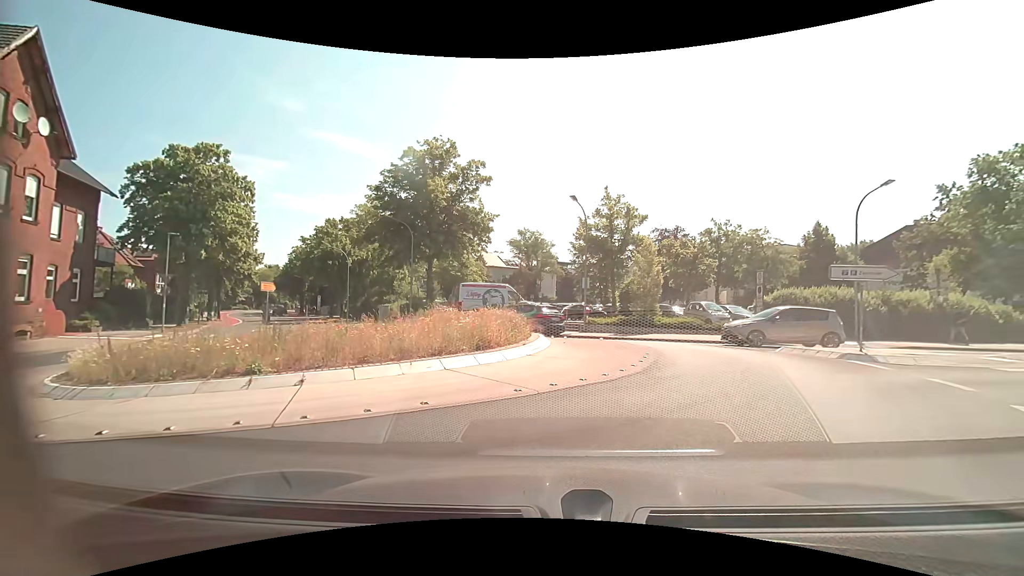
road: unclassified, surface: asphalt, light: Day
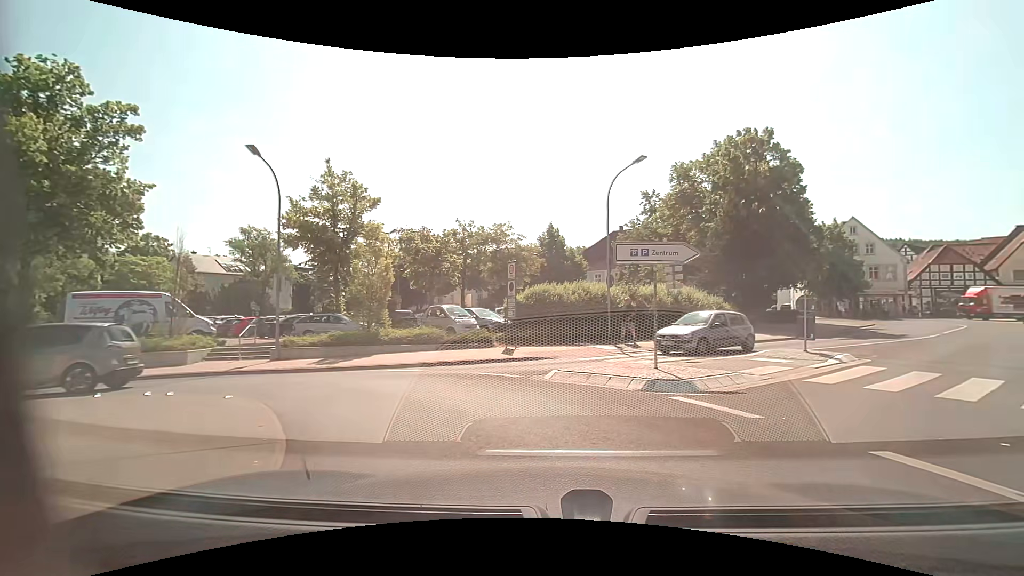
(+1.7, +8.2) m; +28°
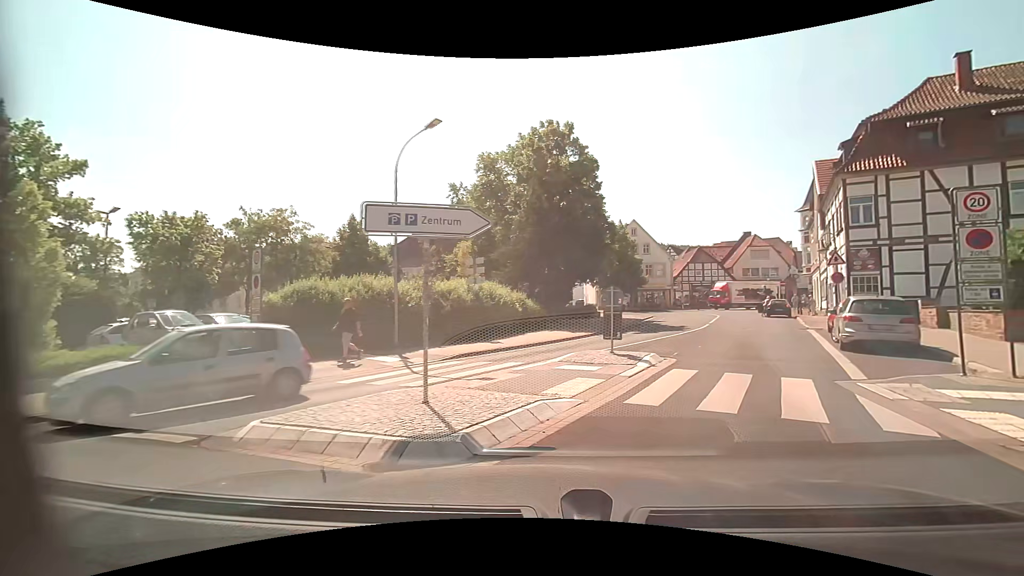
(+0.7, +4.2) m; +20°
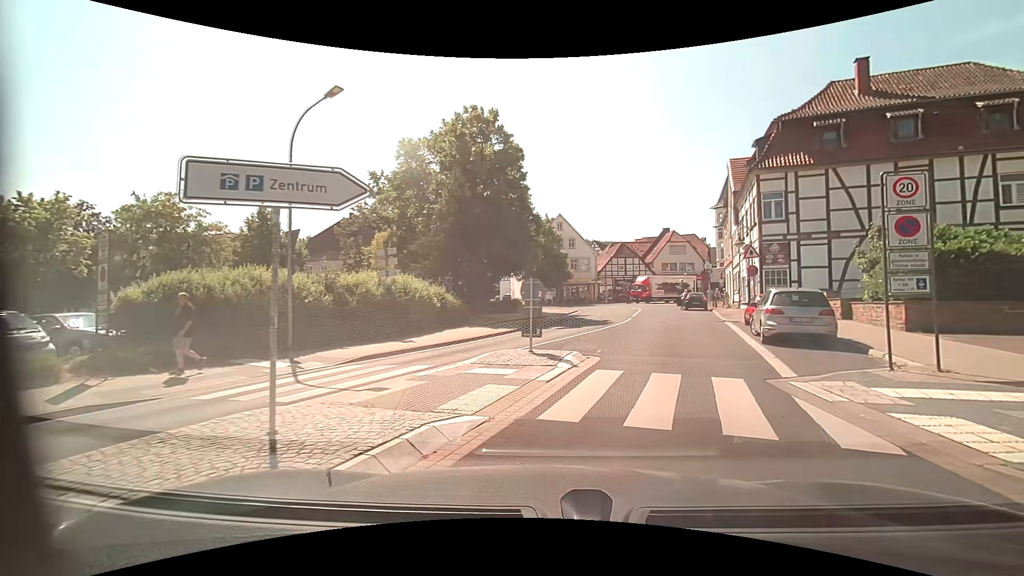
(+0.1, +1.6) m; +8°
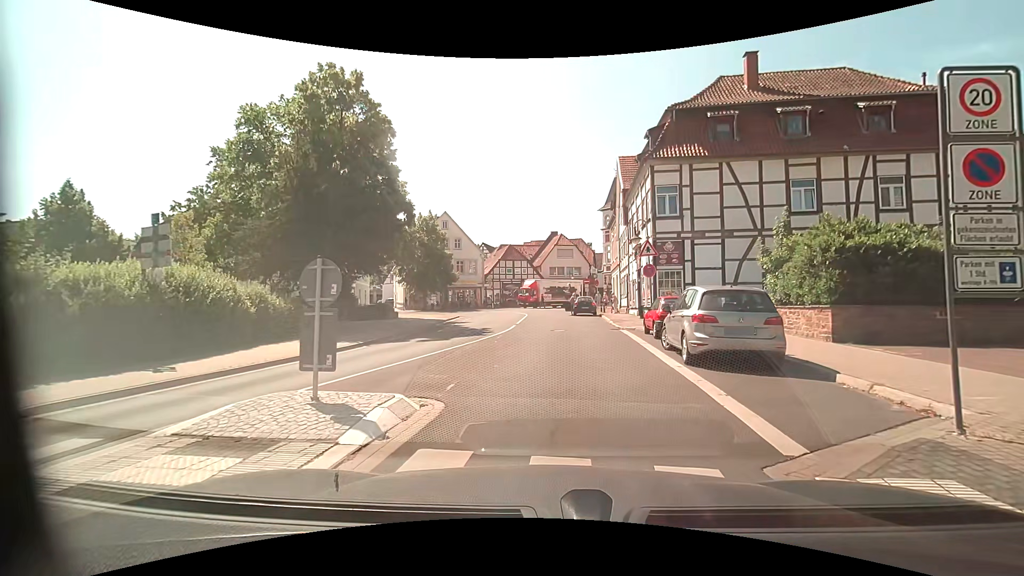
(+0.8, +5.2) m; +12°
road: residential
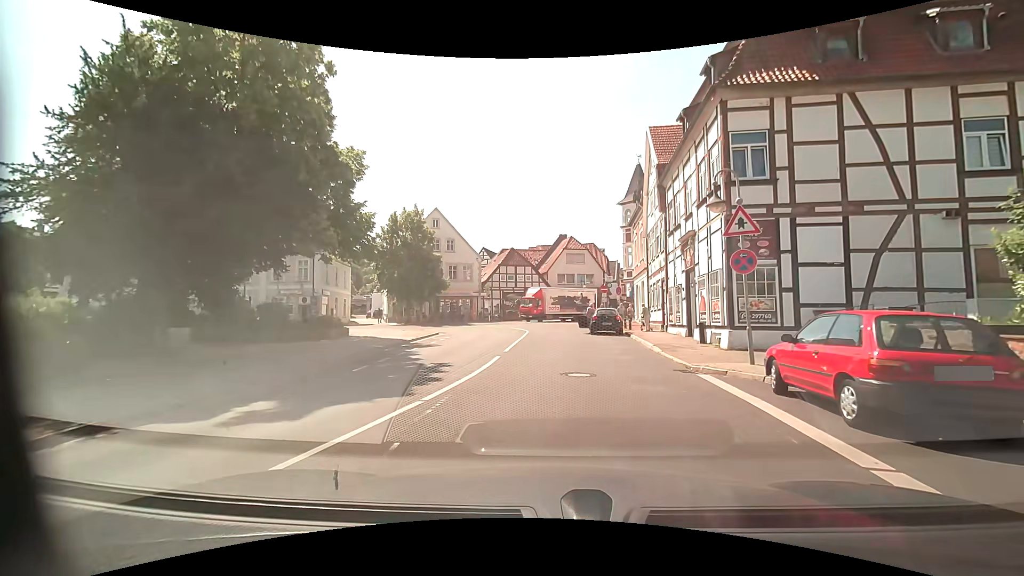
(+0.2, +10.1) m; -1°
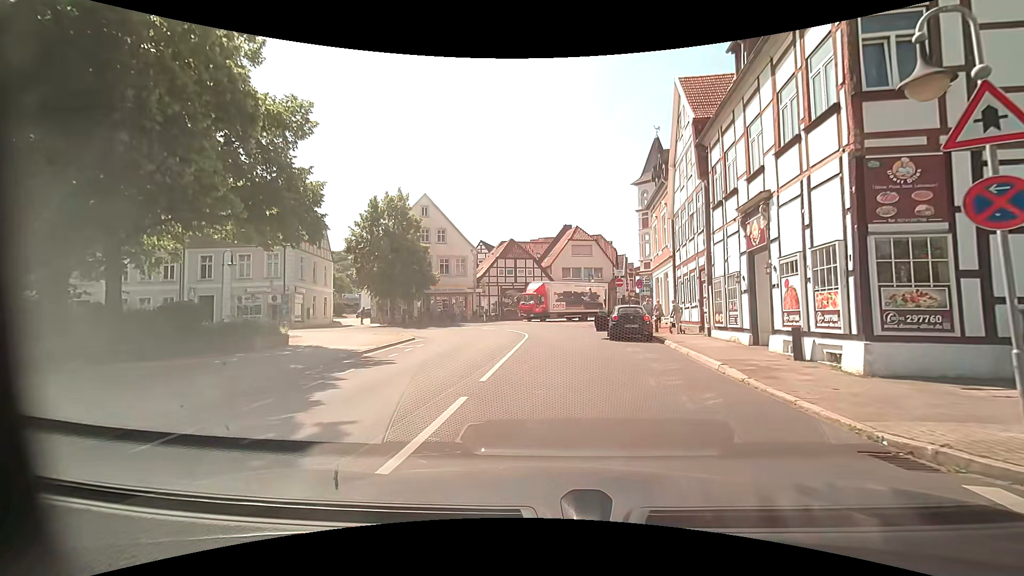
(+0.1, +6.6) m; +1°
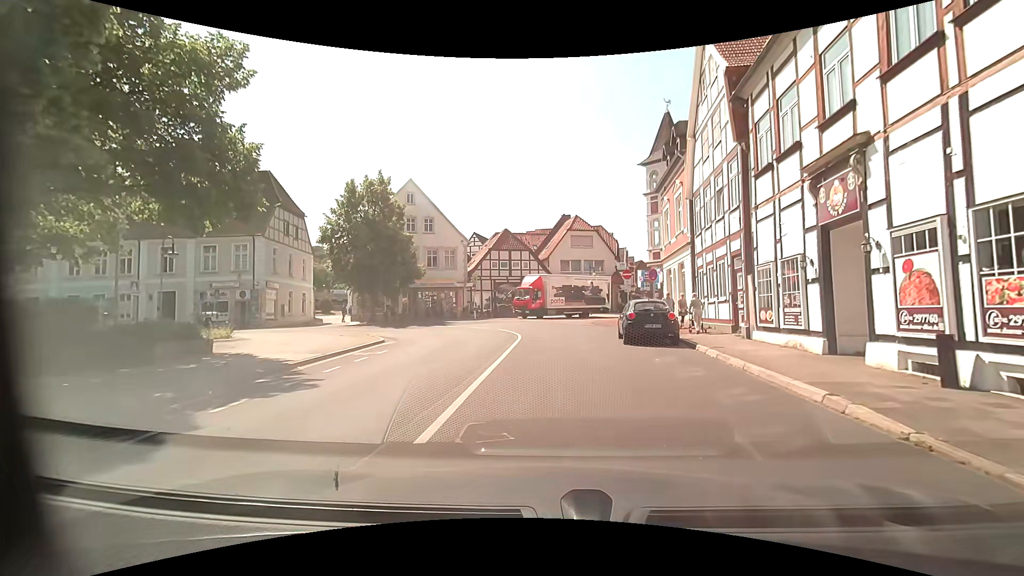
(0.0, +4.4) m; 0°
